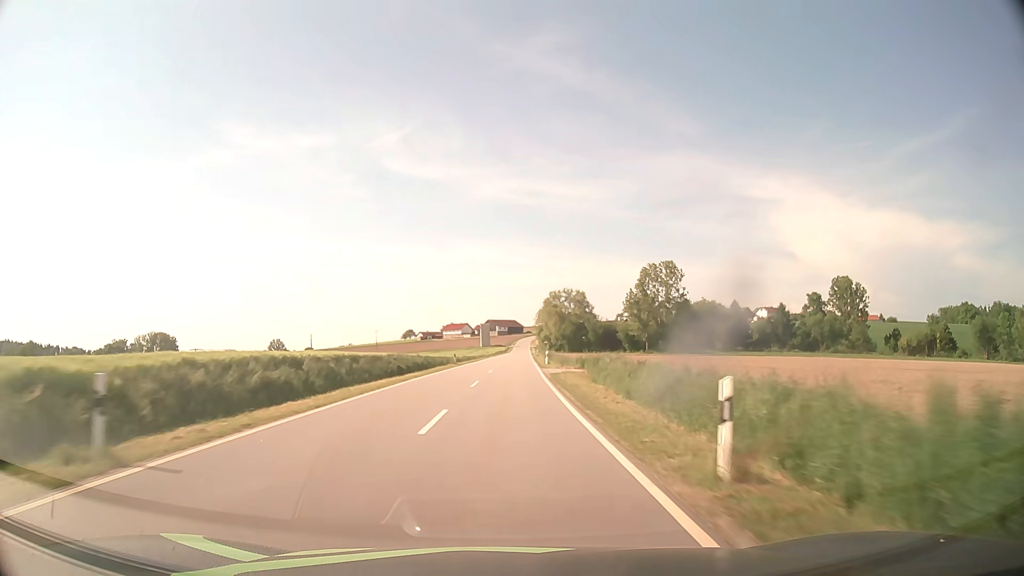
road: tertiary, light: Day
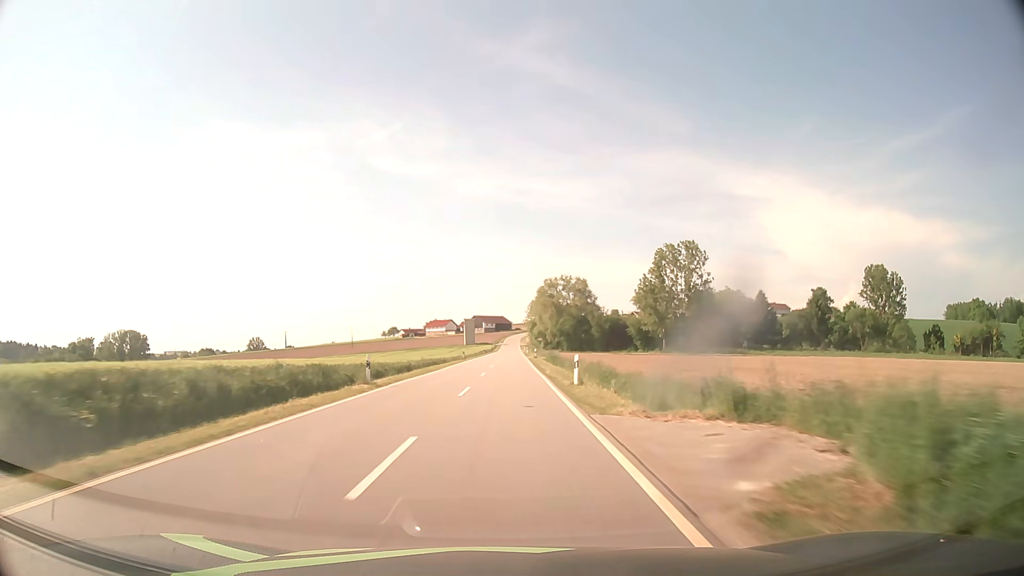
(+0.3, +28.8) m; +1°
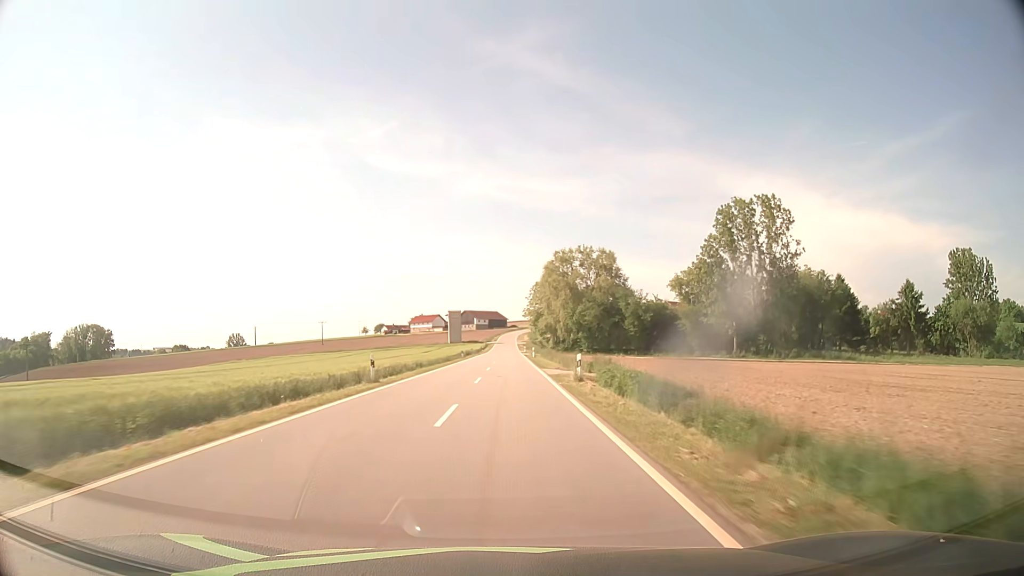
(+0.1, +43.7) m; 0°
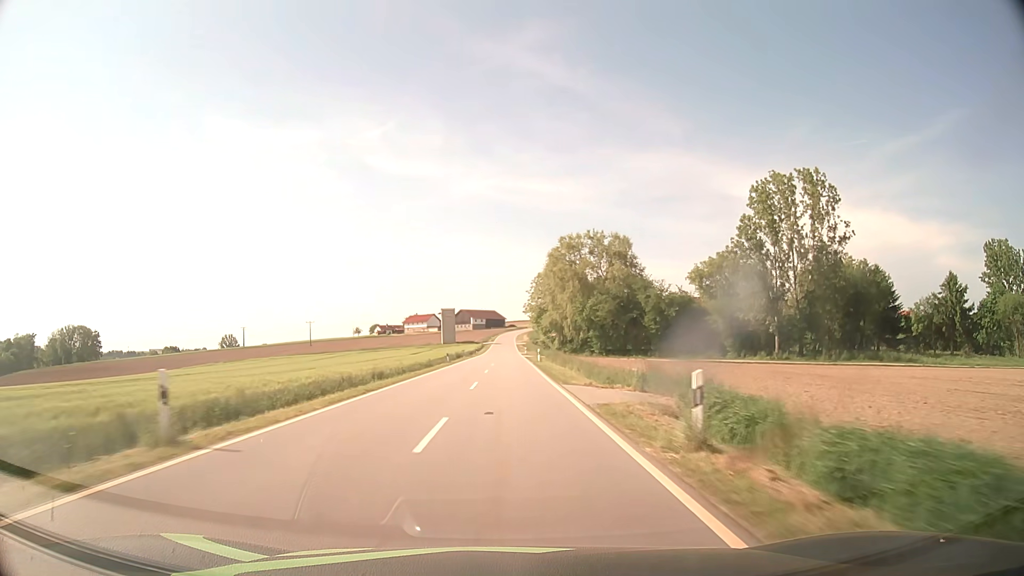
(0.0, +14.7) m; 0°
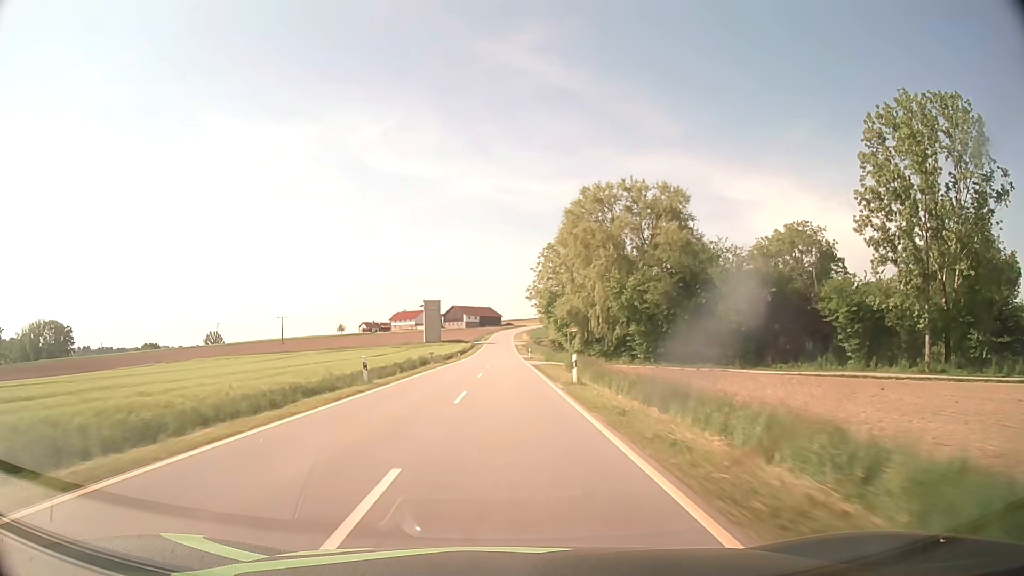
(+0.1, +29.5) m; 0°
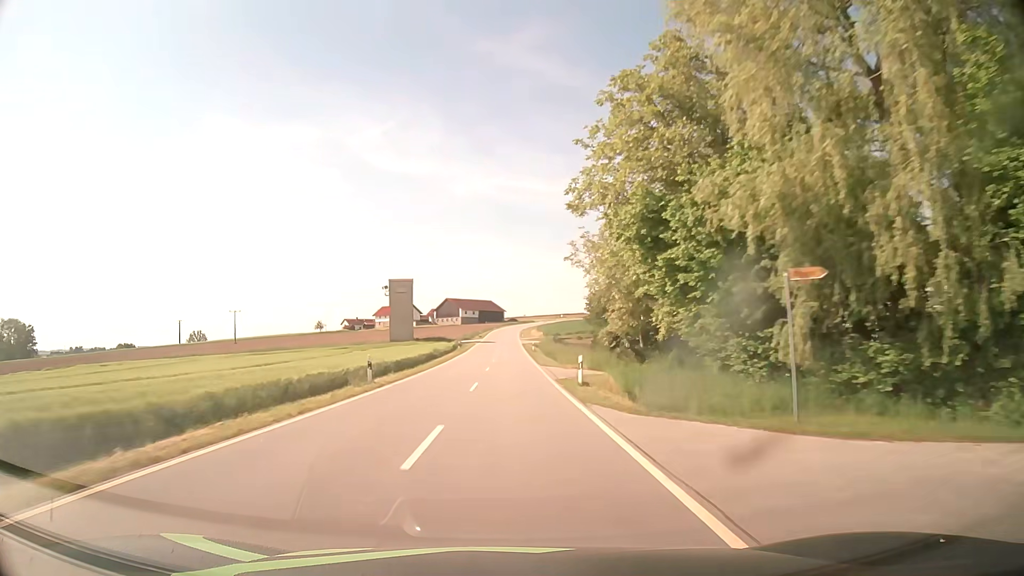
(0.0, +44.7) m; 0°
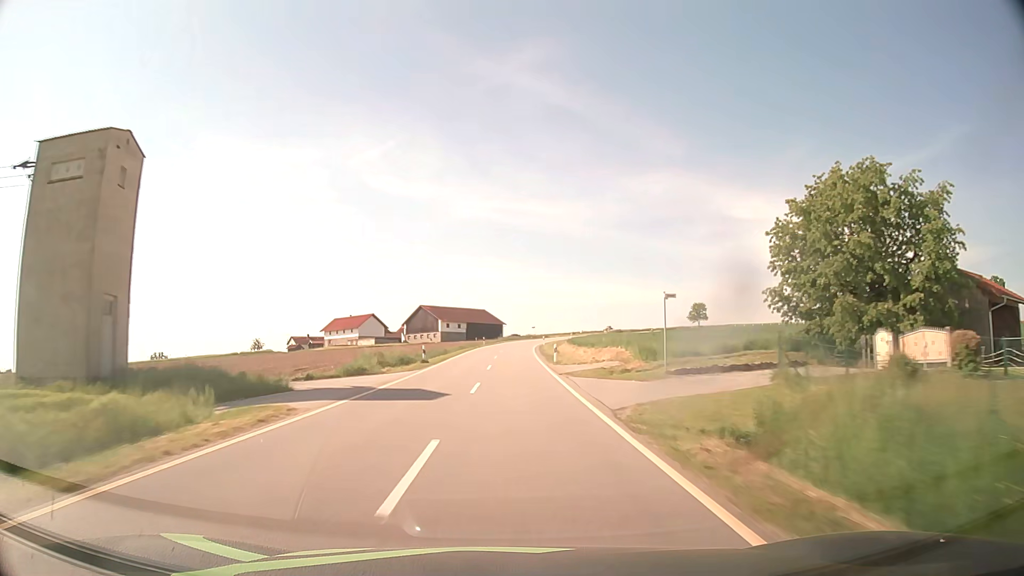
(0.0, +75.1) m; 0°
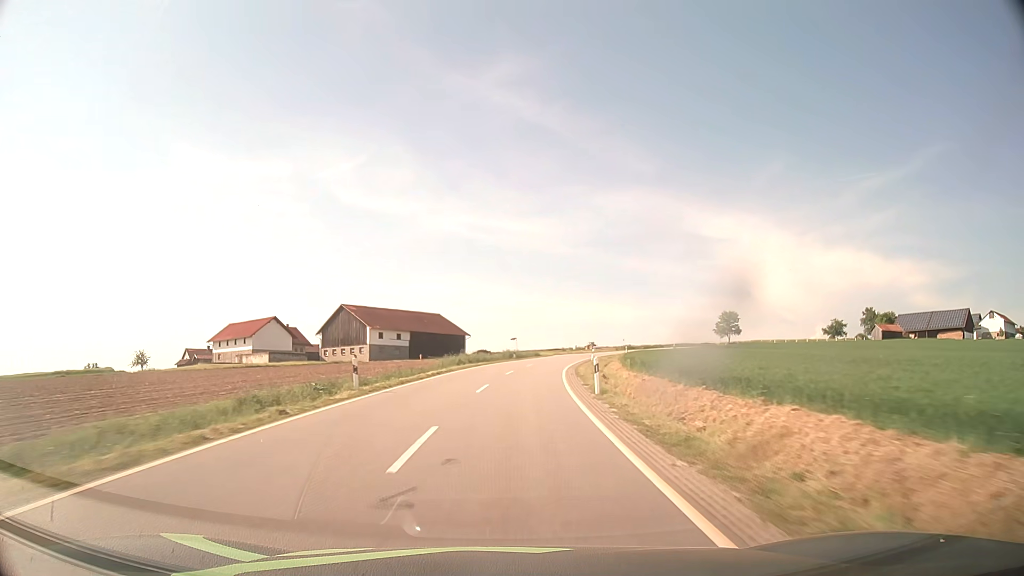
(+0.6, +58.9) m; +2°
(0, +10) (0, +20) (+1, +30) (+2, +40) (+3, +50) (+5, +60) (+7, +69) (+9, +79) (+12, +89) (+15, +98) m
